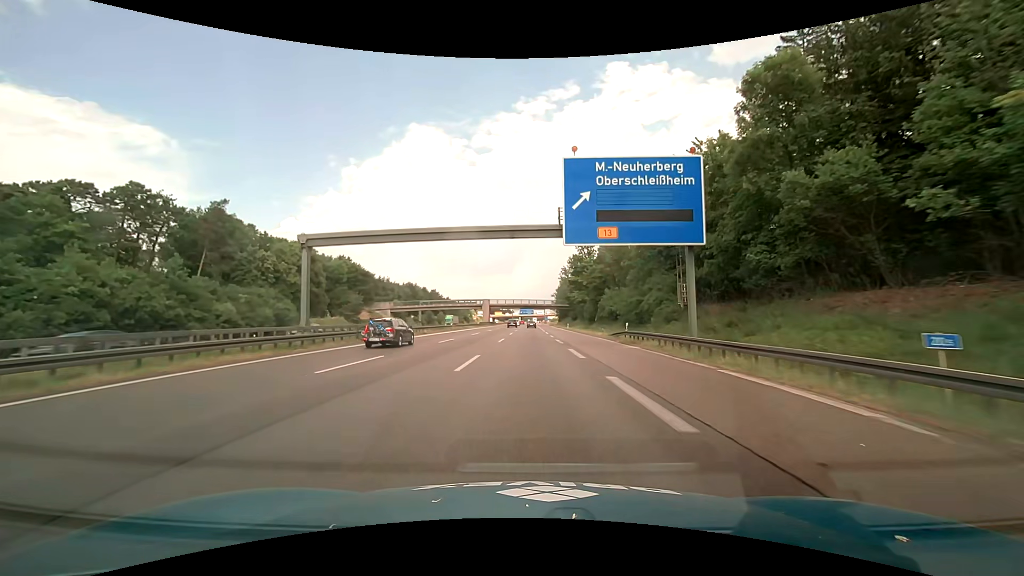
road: motorway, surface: asphalt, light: Day
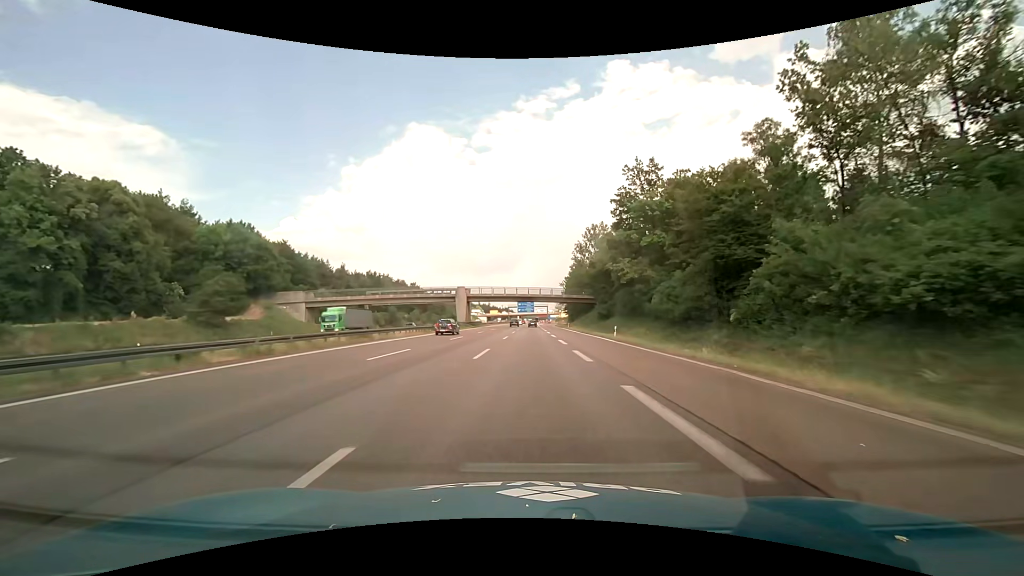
(+0.1, +50.2) m; 0°
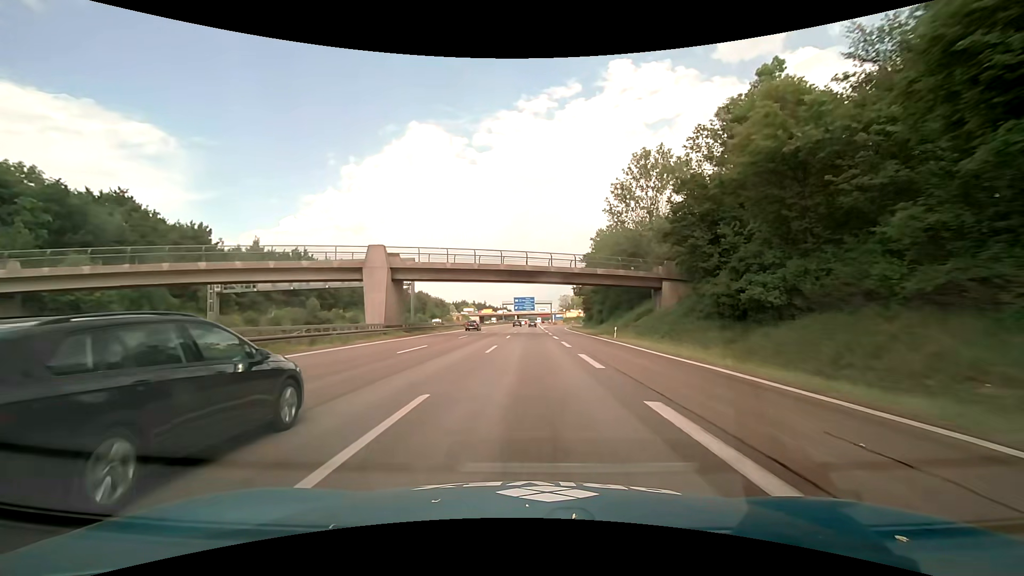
(+0.2, +50.1) m; 0°
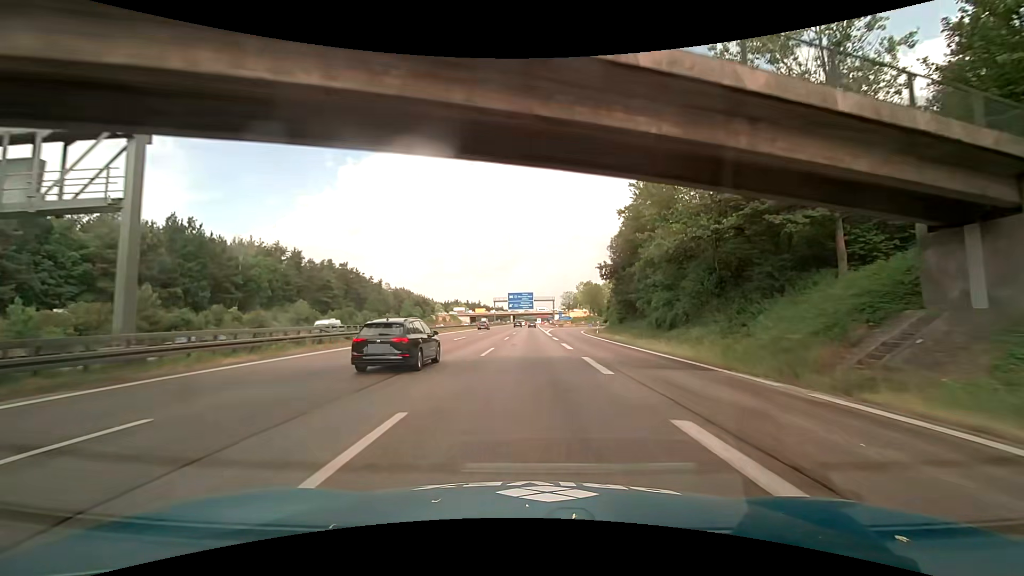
(+0.3, +37.6) m; 0°
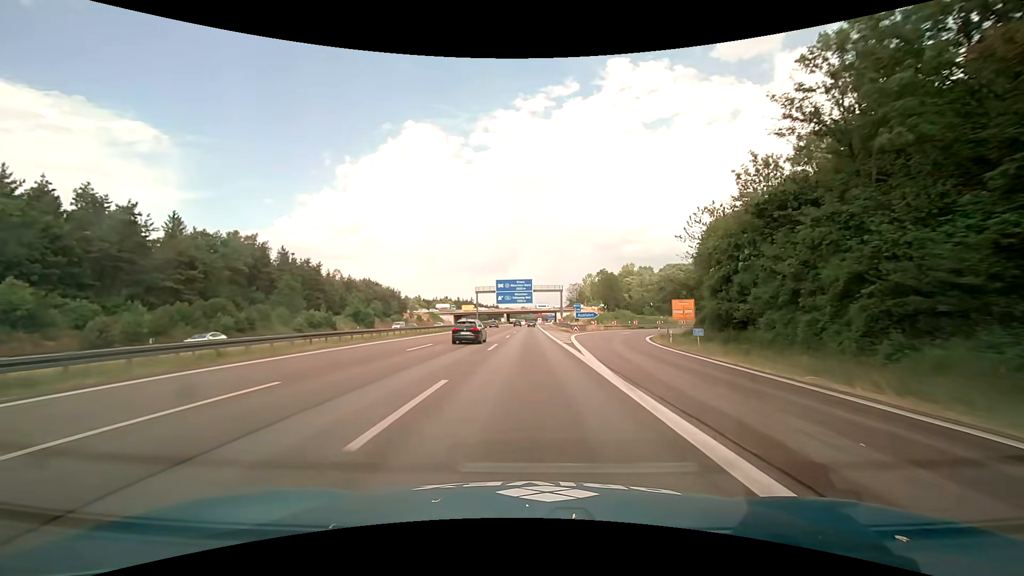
(+0.3, +50.0) m; 0°
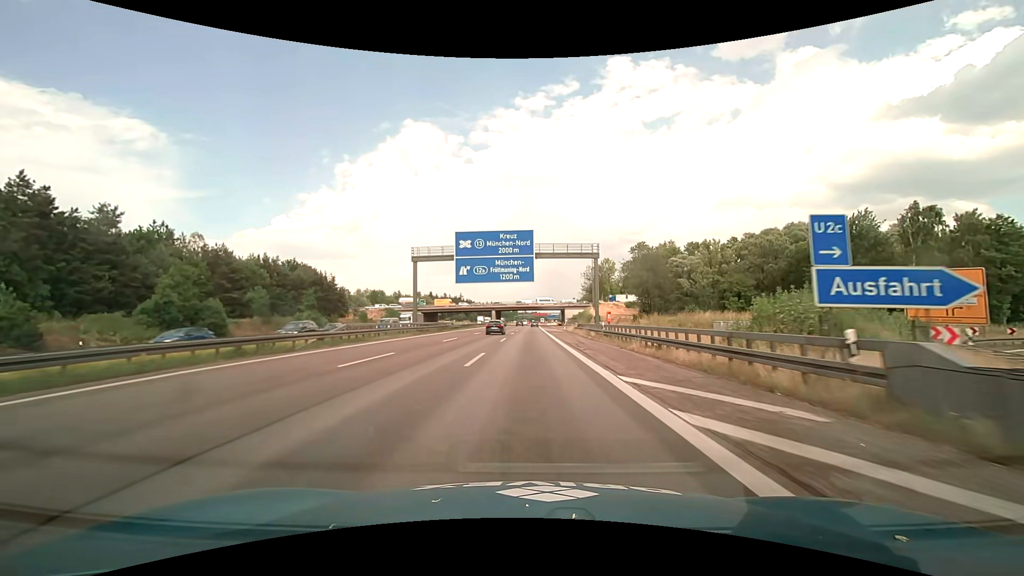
(+0.3, +62.5) m; 0°
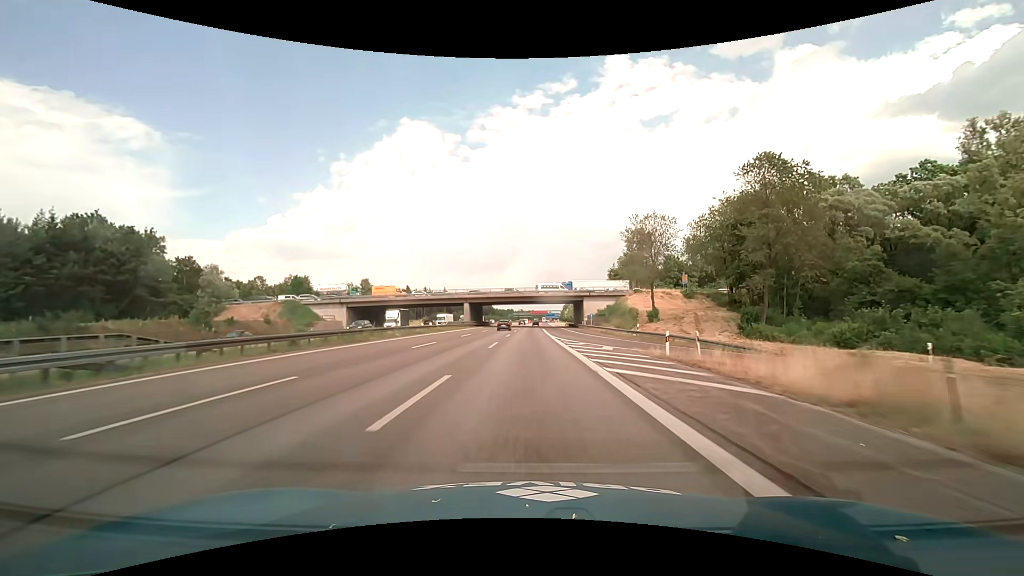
(+0.1, +62.6) m; 0°
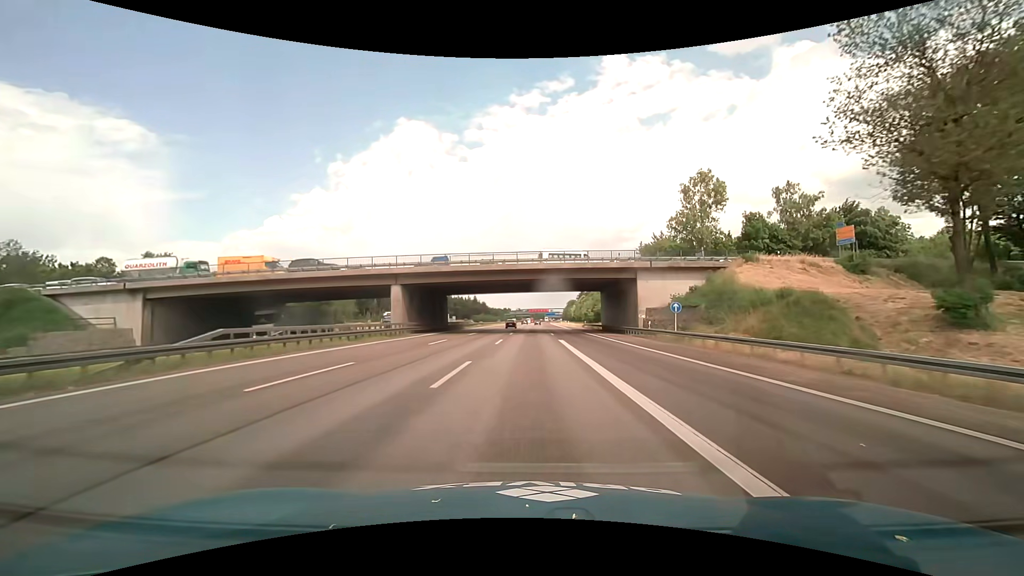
(+0.3, +50.1) m; 0°
(0, +10) (0, +20) (0, +30) (0, +40) (0, +50) (0, +60) (0, +70) (0, +80) (+1, +90) (+1, +100) m
